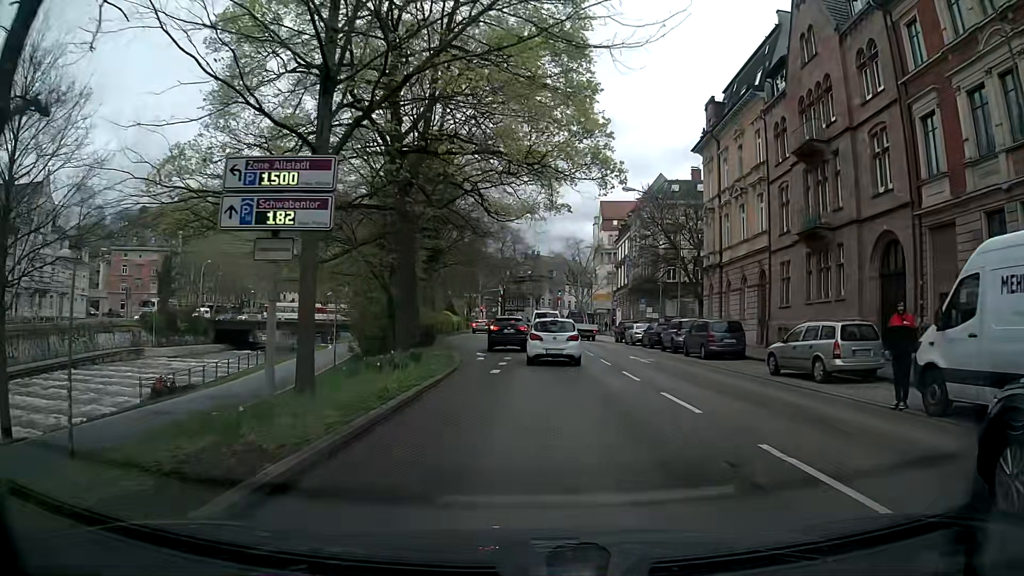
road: primary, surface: asphalt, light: Day
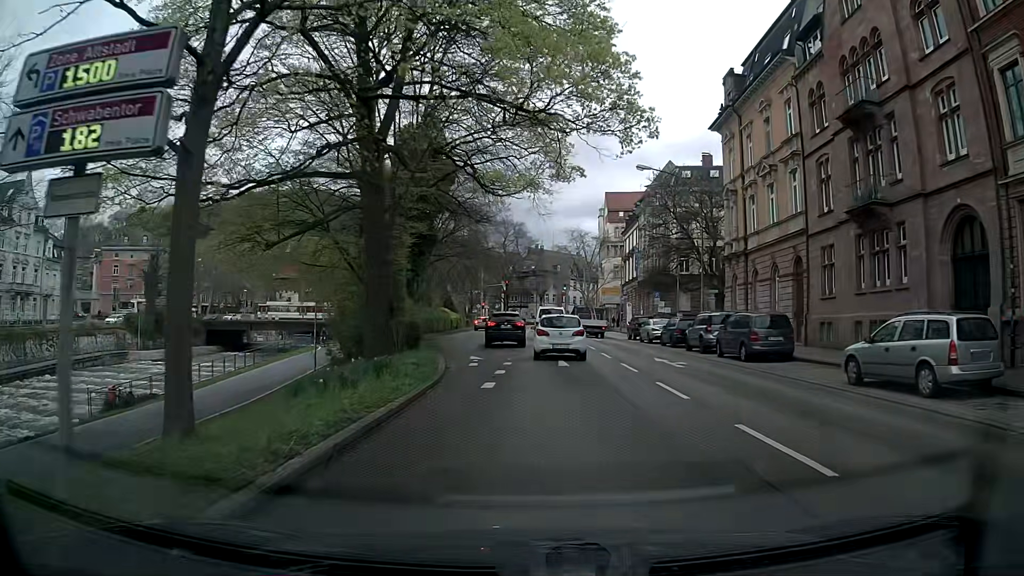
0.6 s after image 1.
(-0.1, +4.7) m; -2°
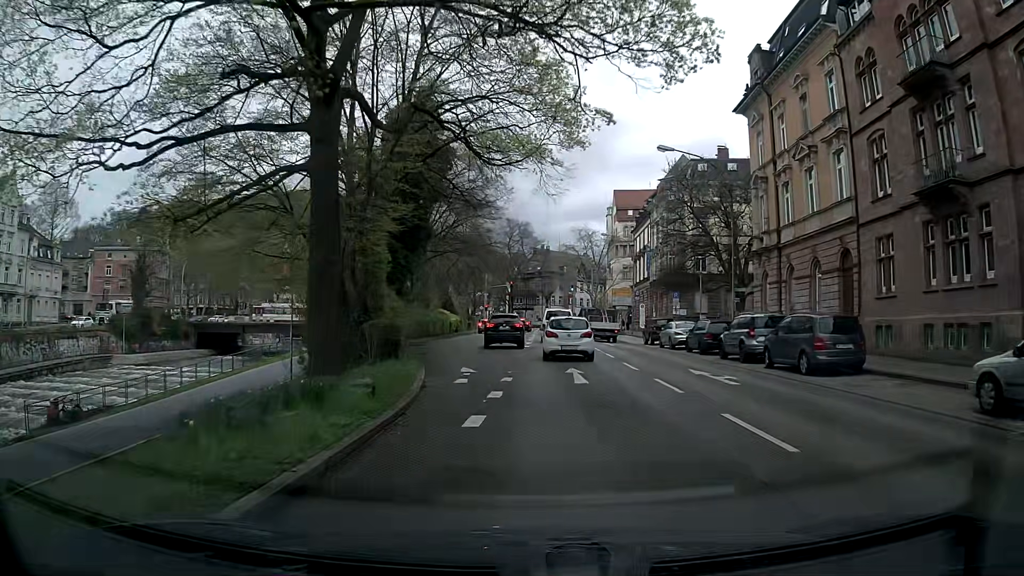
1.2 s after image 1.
(0.0, +4.7) m; -1°
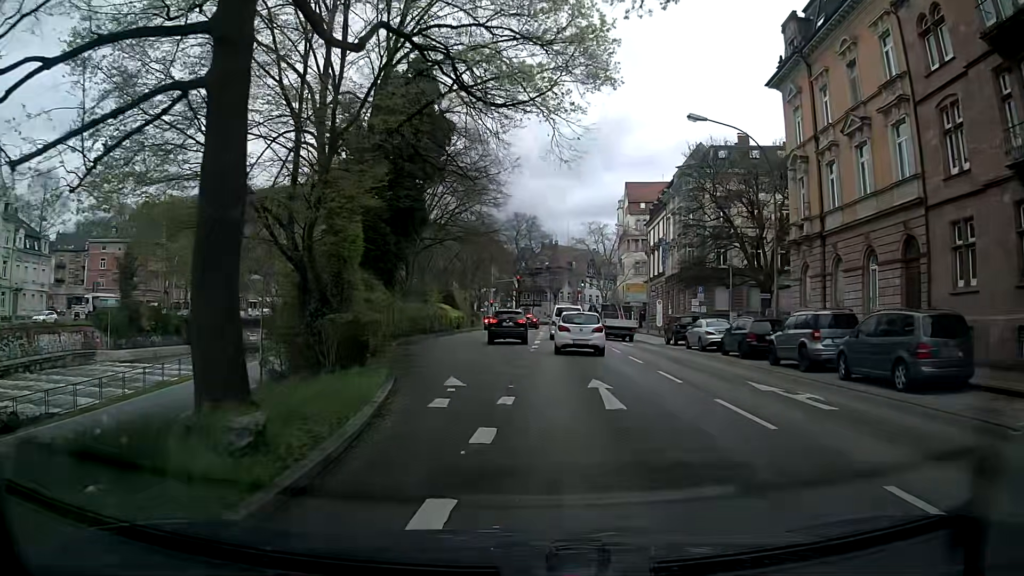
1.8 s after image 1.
(+0.1, +4.7) m; 0°
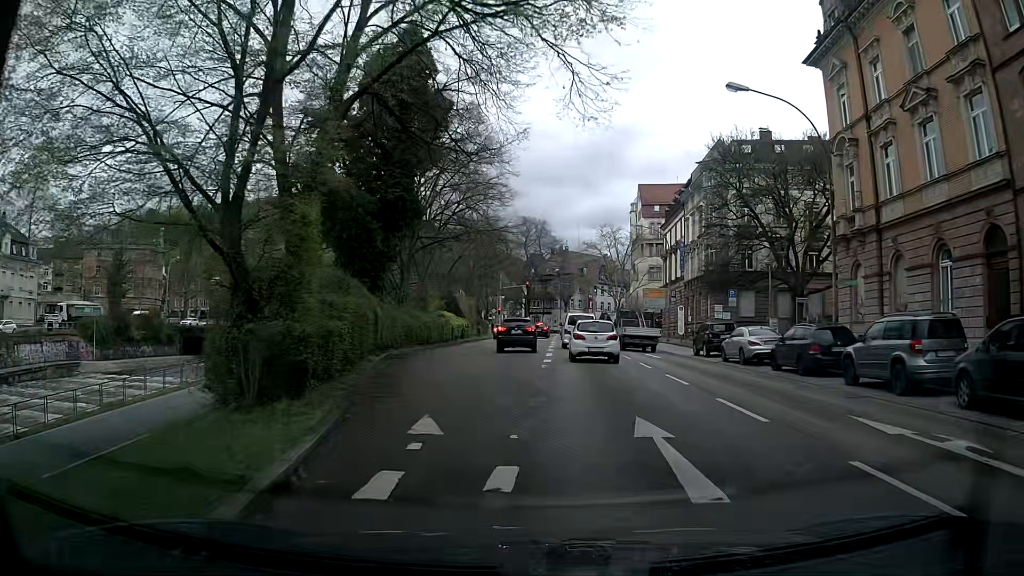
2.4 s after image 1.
(-0.1, +4.7) m; -2°
